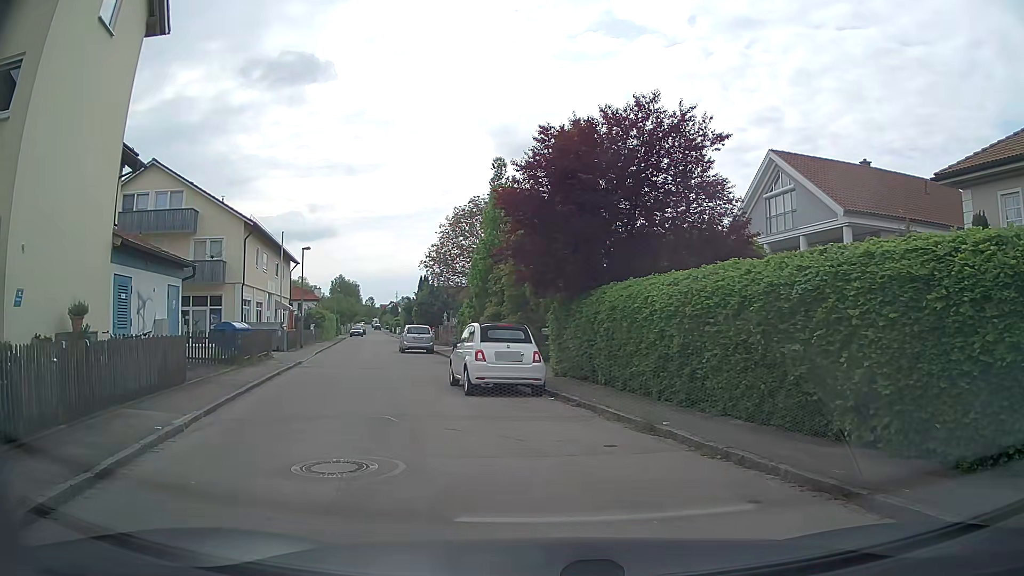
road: residential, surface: asphalt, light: Day
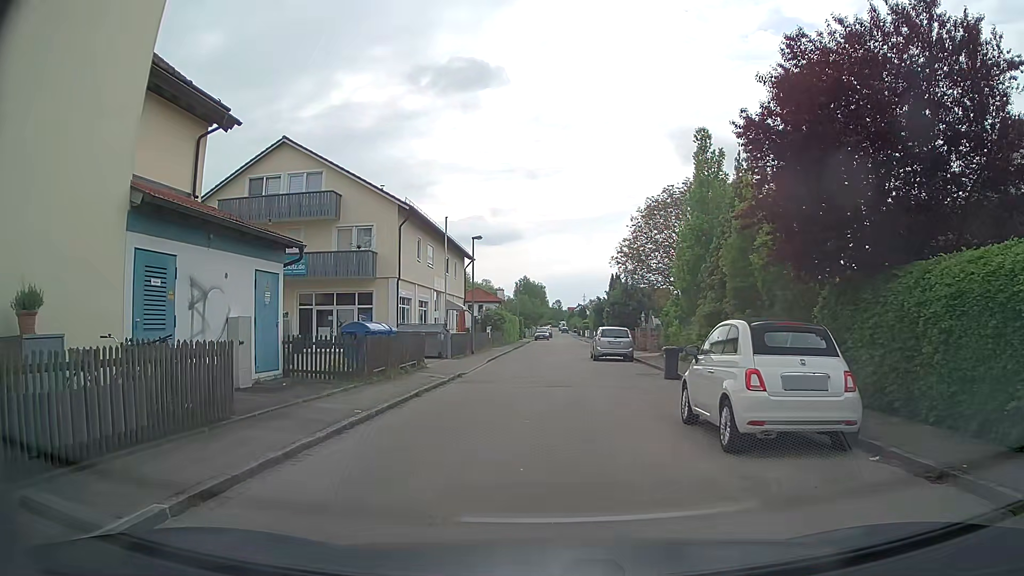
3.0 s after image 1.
(-1.1, +6.2) m; -16°
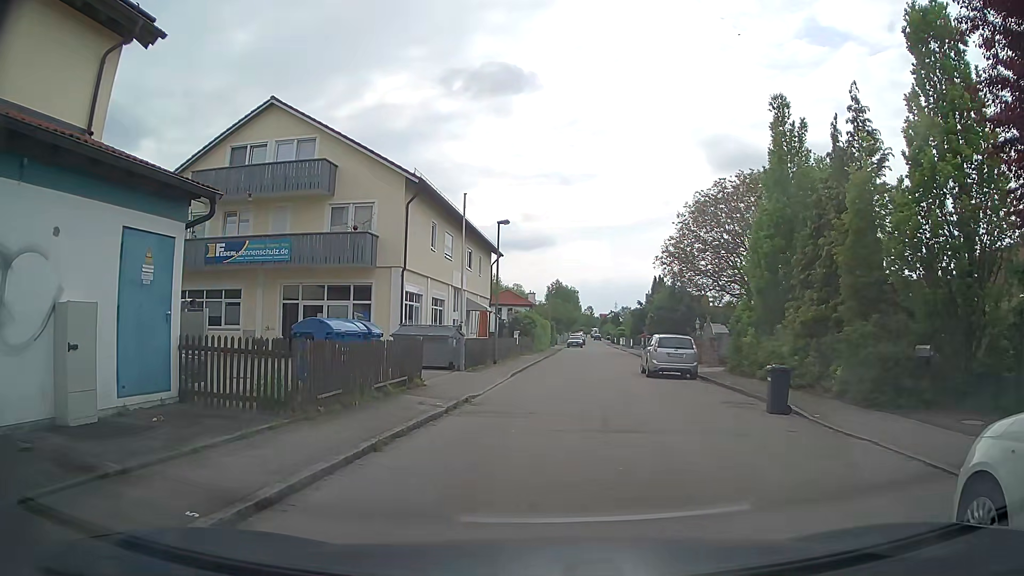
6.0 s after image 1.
(-0.4, +6.4) m; -4°
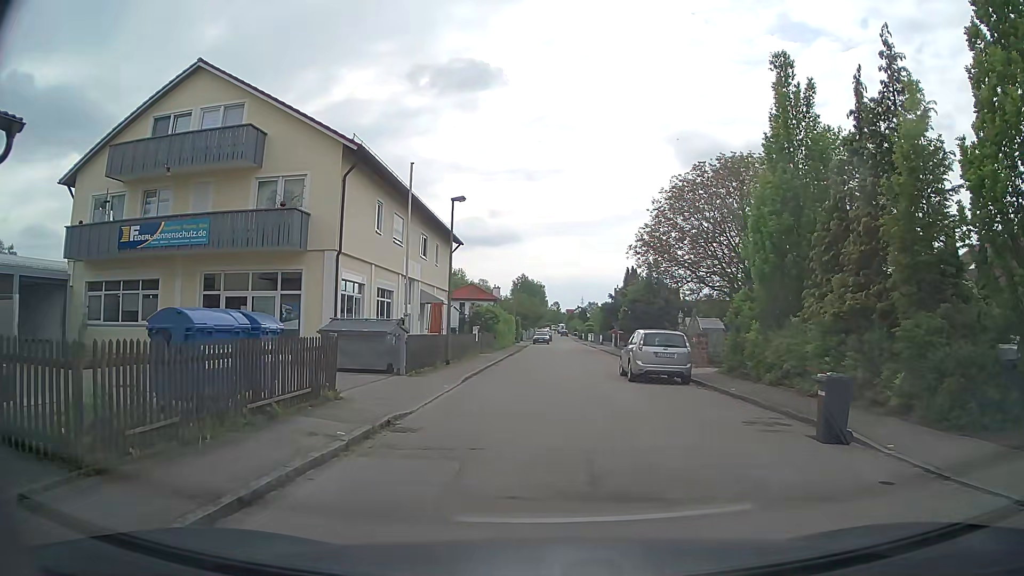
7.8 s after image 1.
(+0.2, +4.2) m; +2°
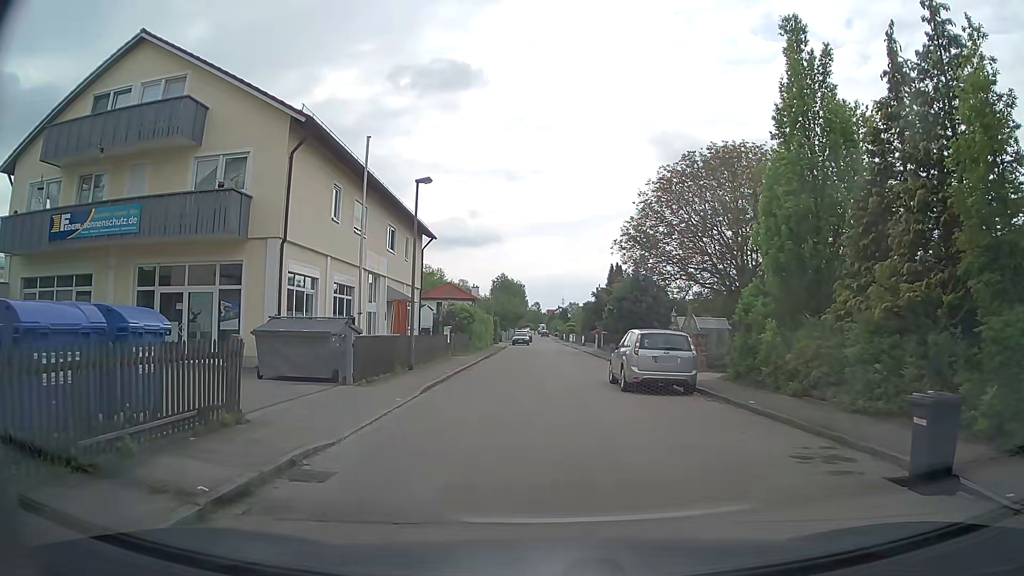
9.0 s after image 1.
(+0.1, +3.2) m; +4°
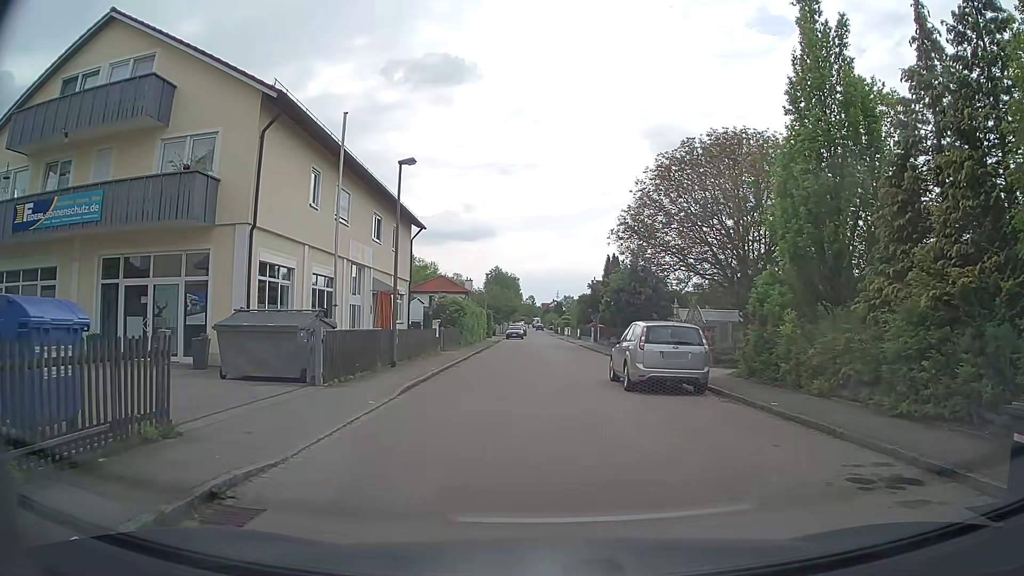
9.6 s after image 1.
(0.0, +1.7) m; 0°
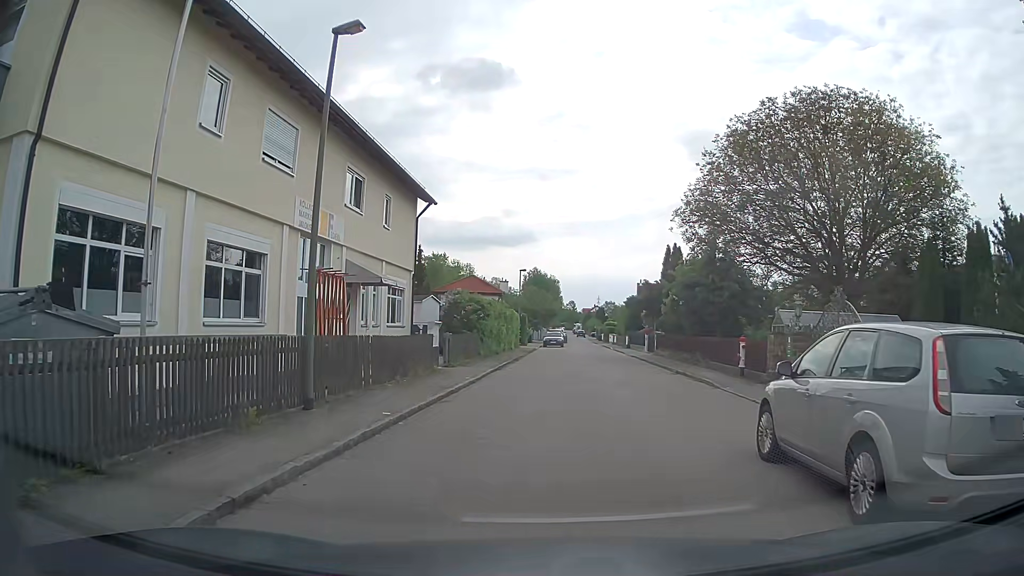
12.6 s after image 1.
(-0.3, +9.8) m; -5°
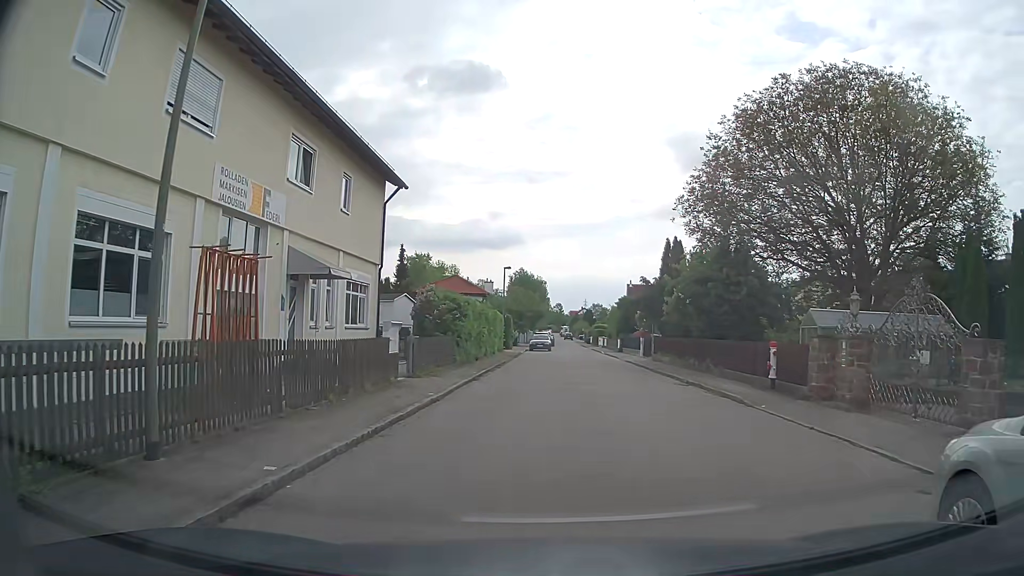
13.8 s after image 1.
(0.0, +4.1) m; +1°
(+1, +10) (+2, +20) (+2, +30) (+3, +40) (+3, +50) (+3, +60) (+4, +70) (+4, +80) (+4, +90) (+4, +100) m
